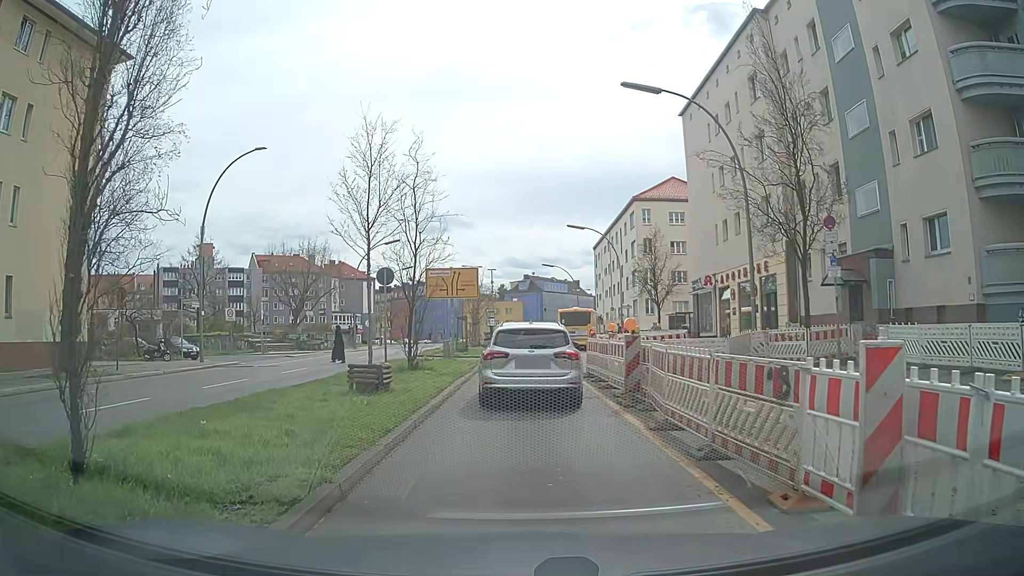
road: secondary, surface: asphalt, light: Day
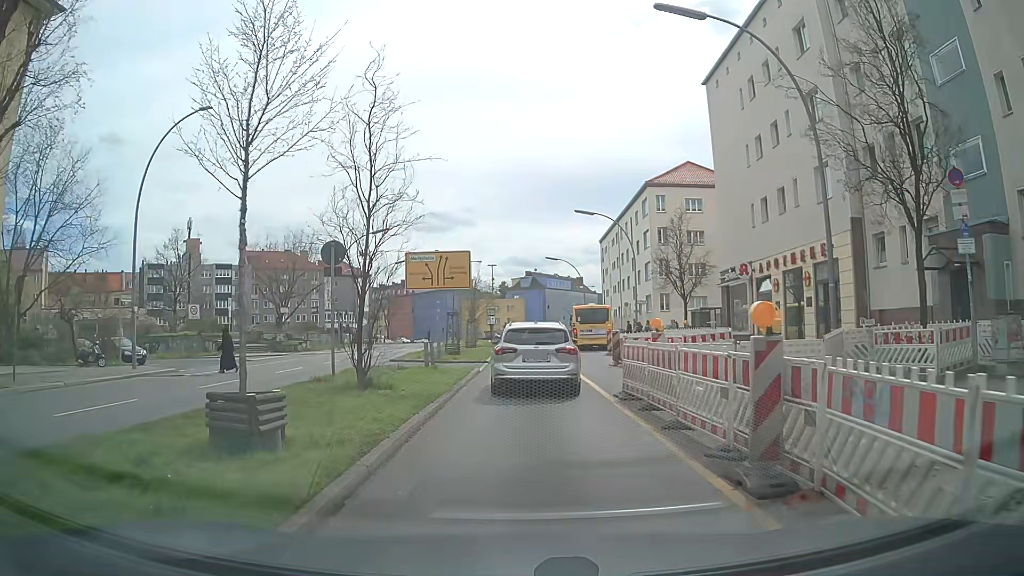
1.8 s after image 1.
(-0.1, +6.8) m; -2°
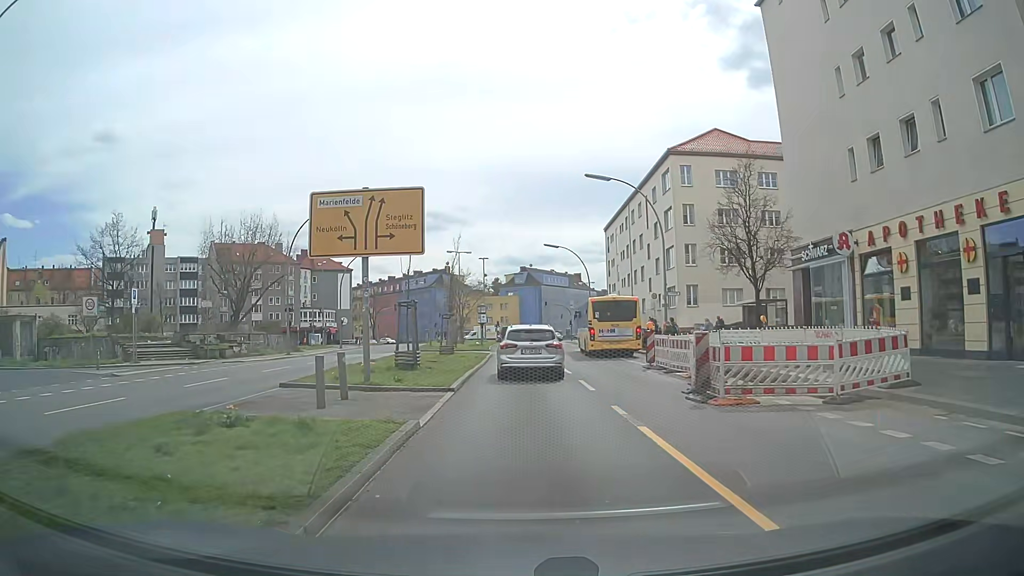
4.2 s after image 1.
(+0.3, +12.5) m; +1°
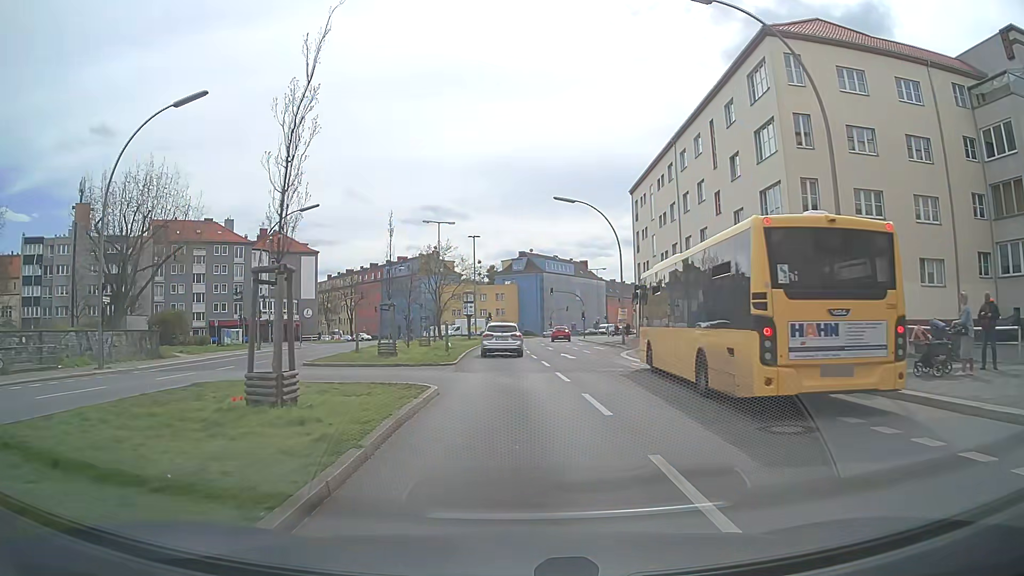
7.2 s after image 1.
(+0.2, +23.6) m; 0°
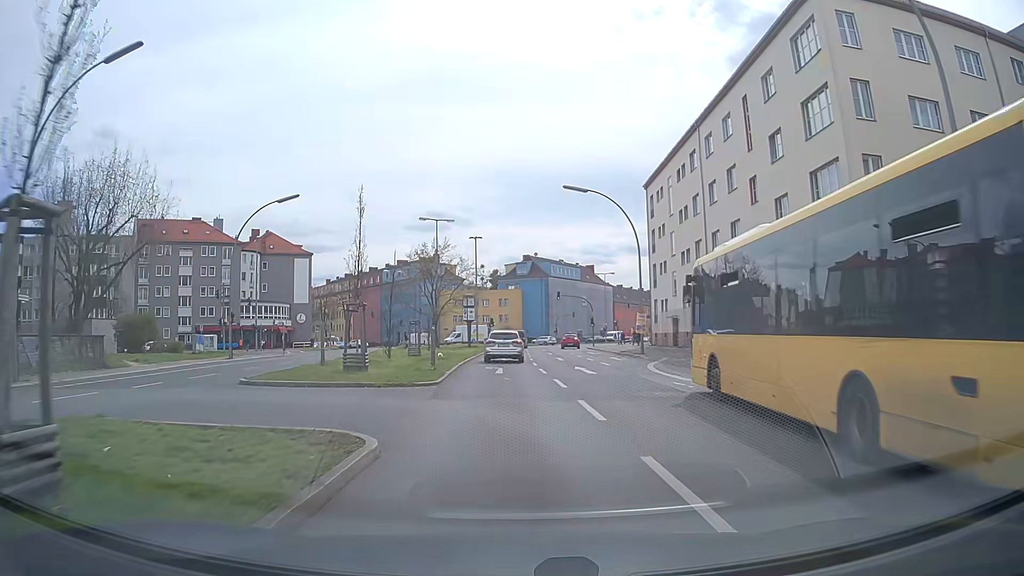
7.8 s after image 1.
(0.0, +5.9) m; 0°
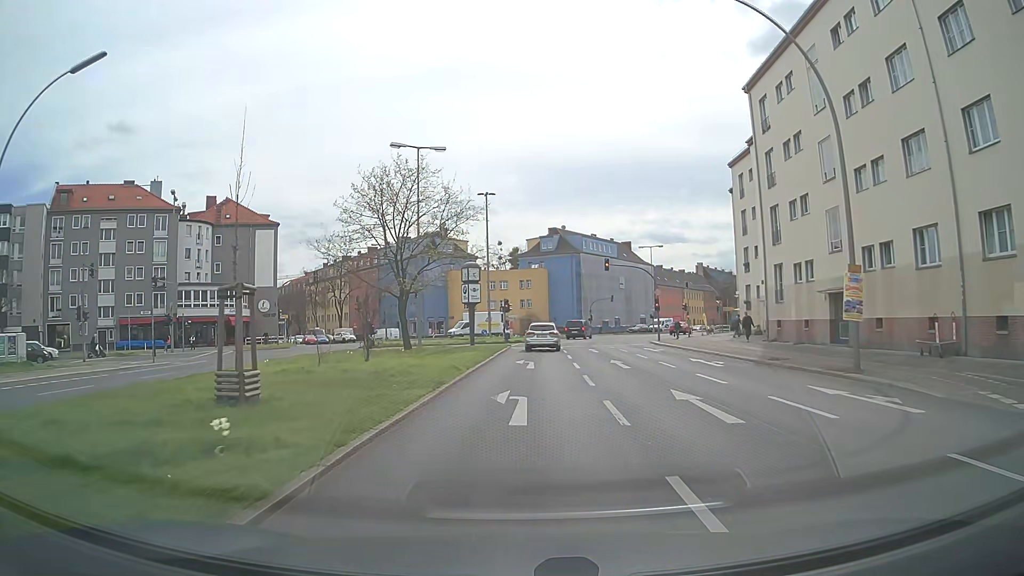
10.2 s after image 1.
(-0.5, +25.4) m; -3°
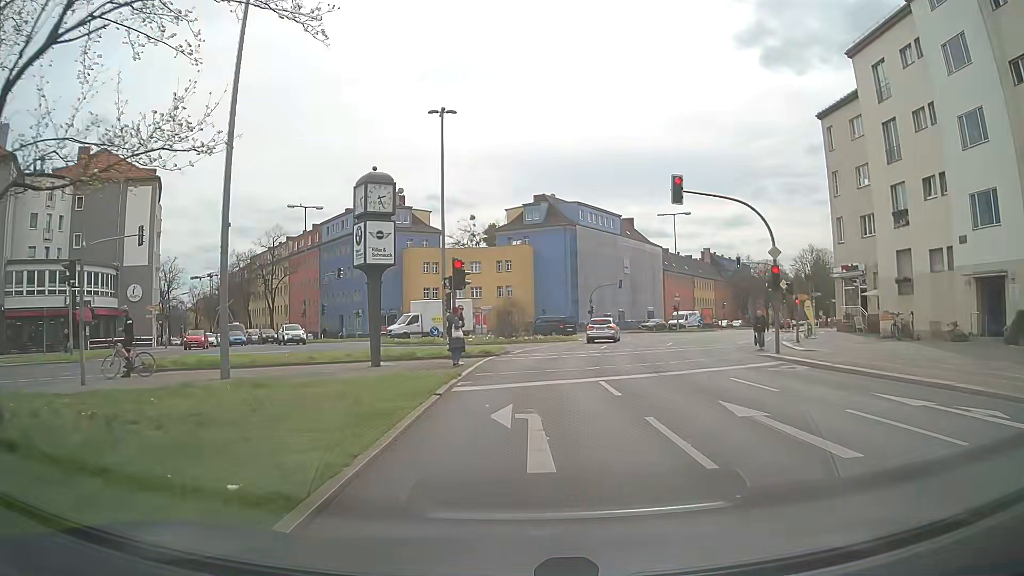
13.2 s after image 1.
(+0.4, +26.7) m; +2°
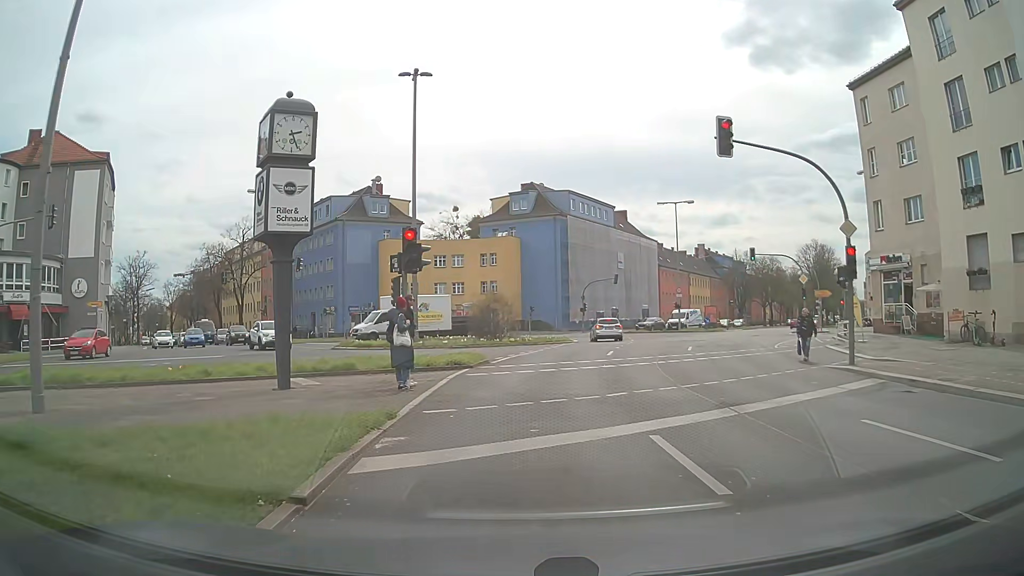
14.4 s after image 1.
(+0.1, +6.6) m; +1°
